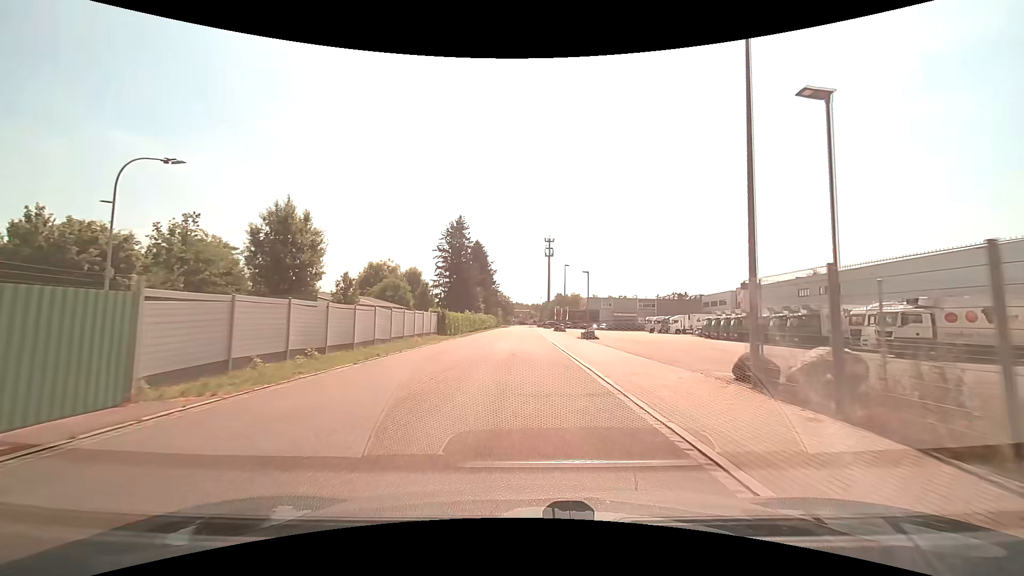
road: unclassified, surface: asphalt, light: Day
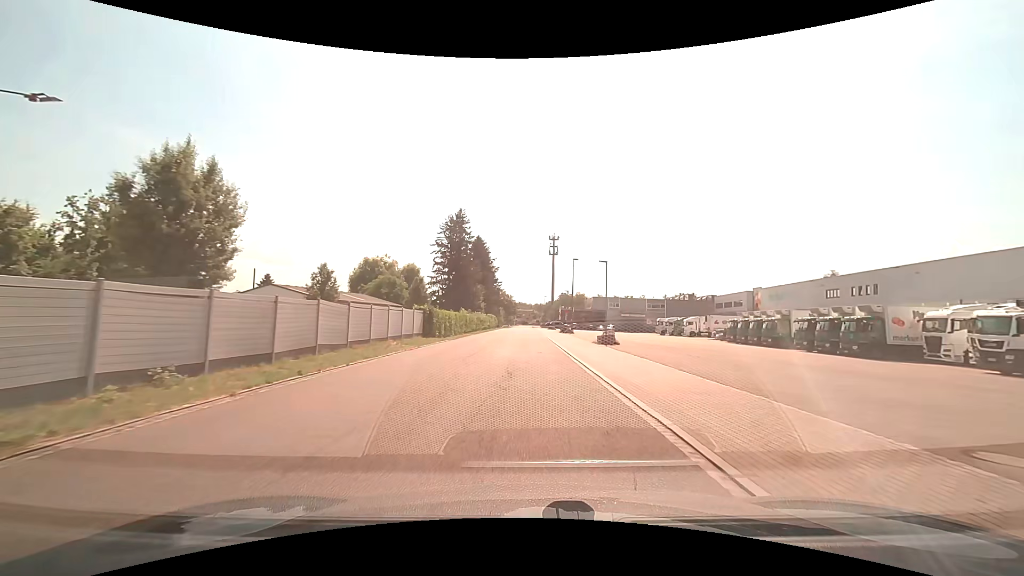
(0.0, +7.3) m; 0°
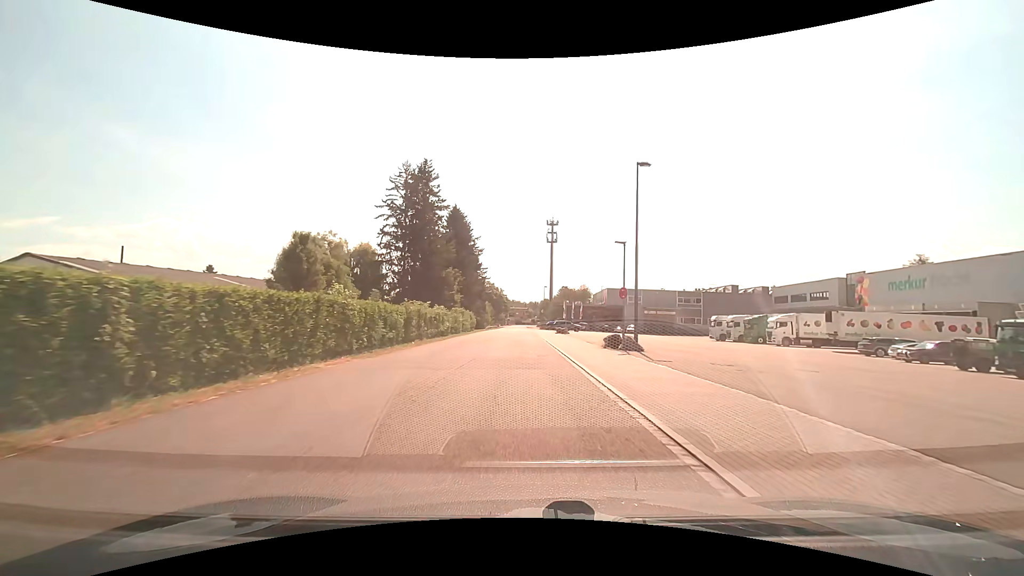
(+0.1, +37.2) m; +1°
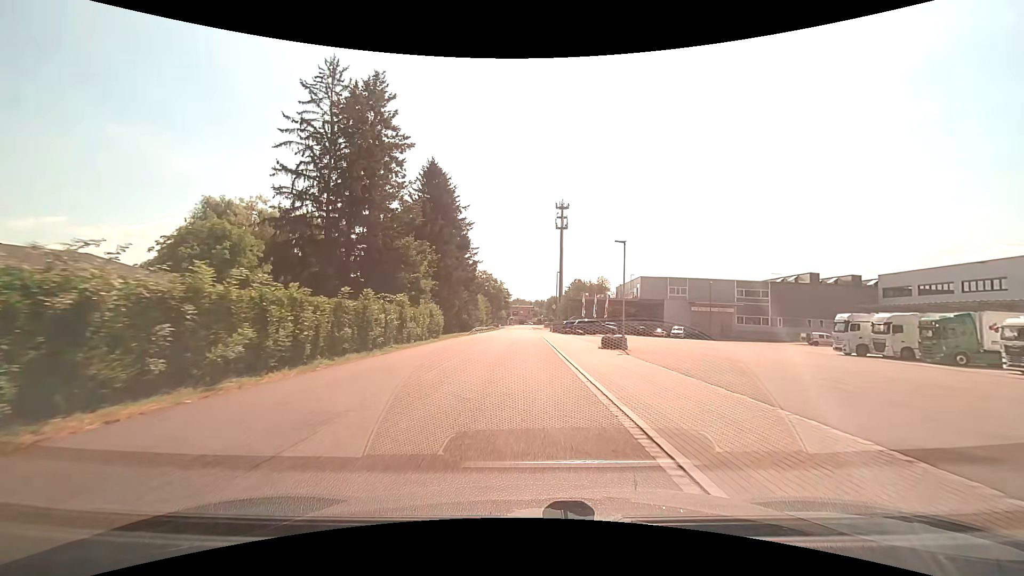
(-0.2, +30.4) m; -1°
(0, +10) (0, +20) (0, +30) (0, +40) (0, +50) (0, +60) (-1, +70) (-1, +80) (-1, +90) (-1, +100) m
